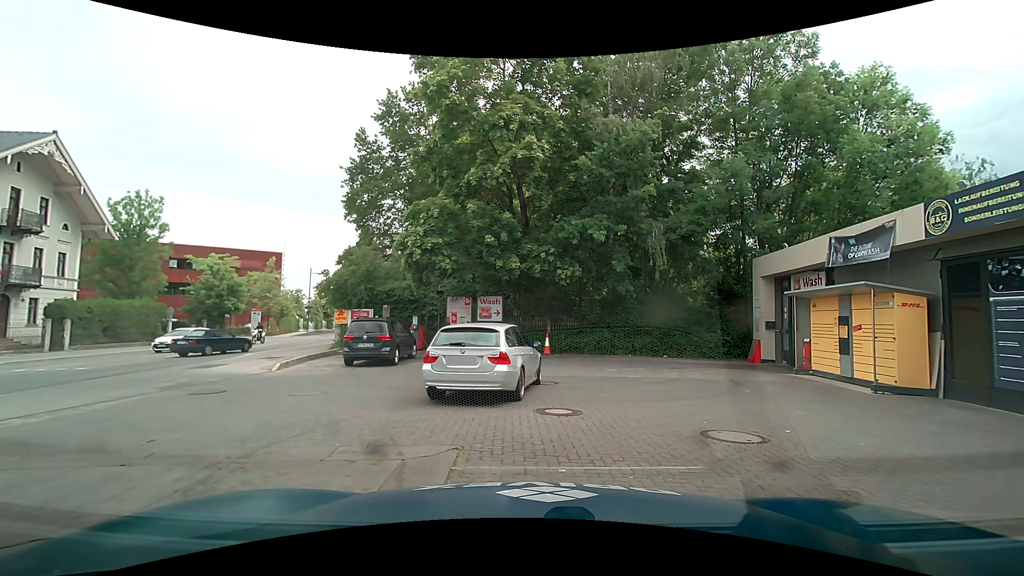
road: secondary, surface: asphalt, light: Day
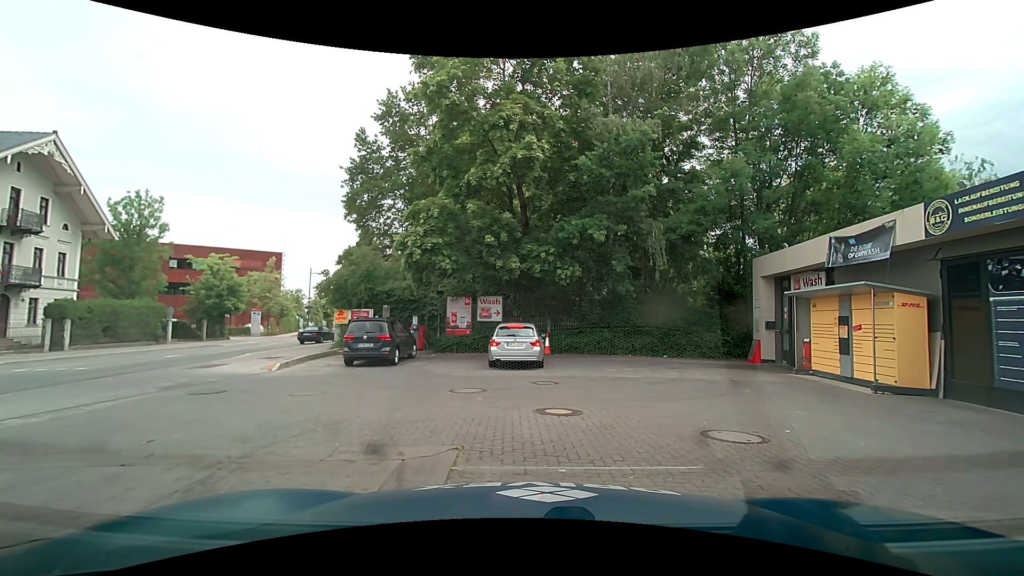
(0.0, 0.0) m; 0°
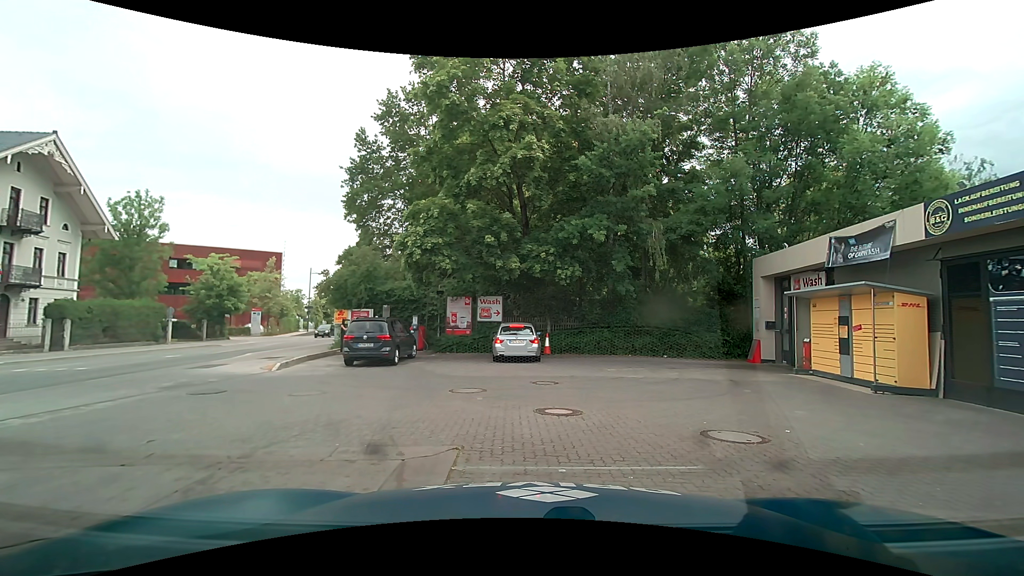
(0.0, 0.0) m; 0°
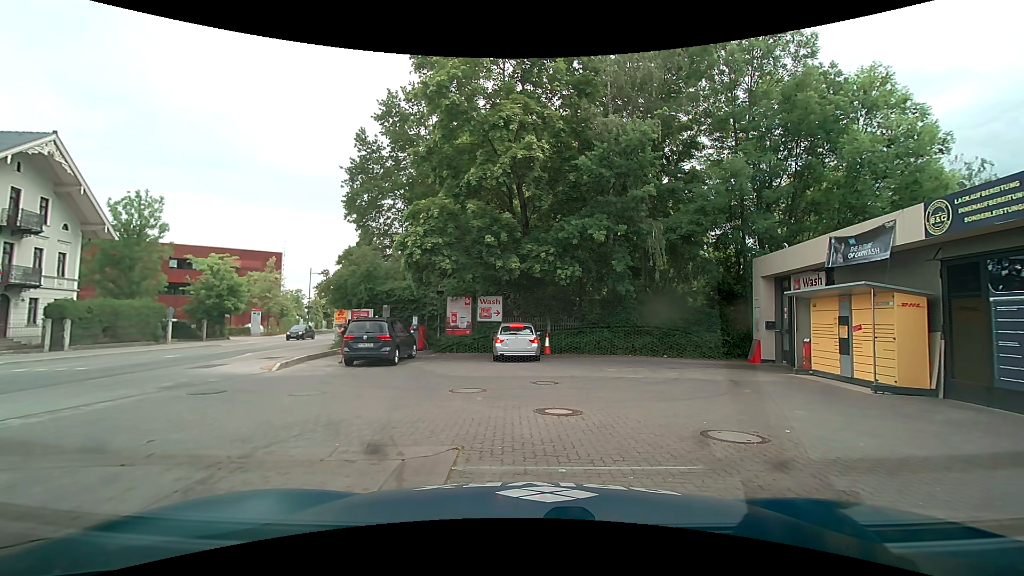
(0.0, 0.0) m; 0°
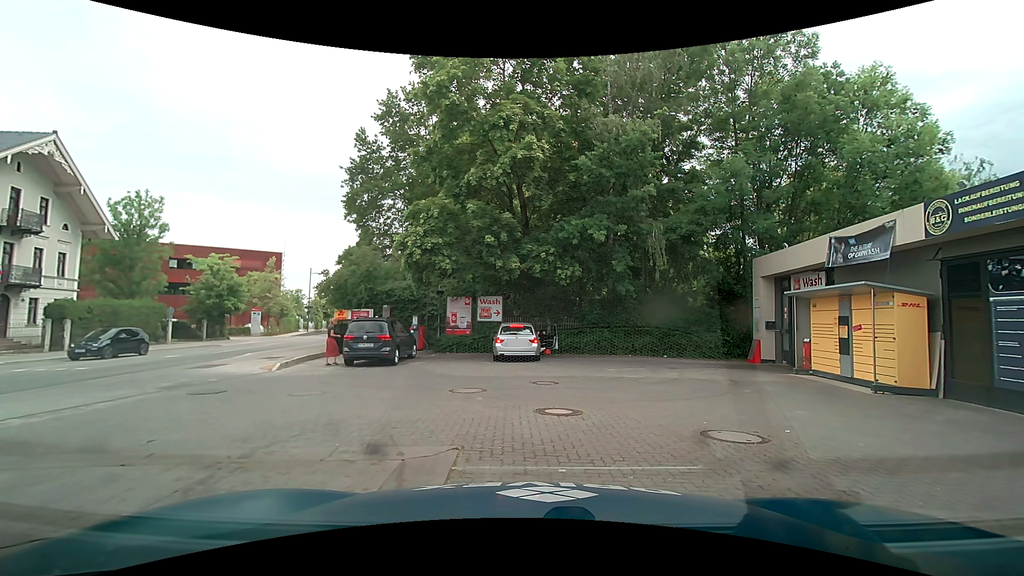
(0.0, 0.0) m; 0°
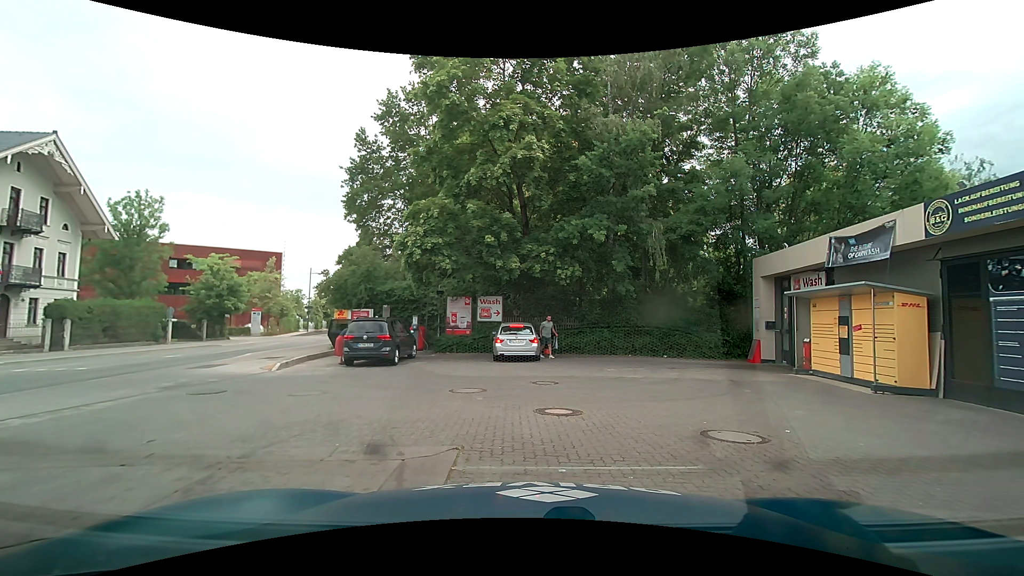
(0.0, 0.0) m; 0°
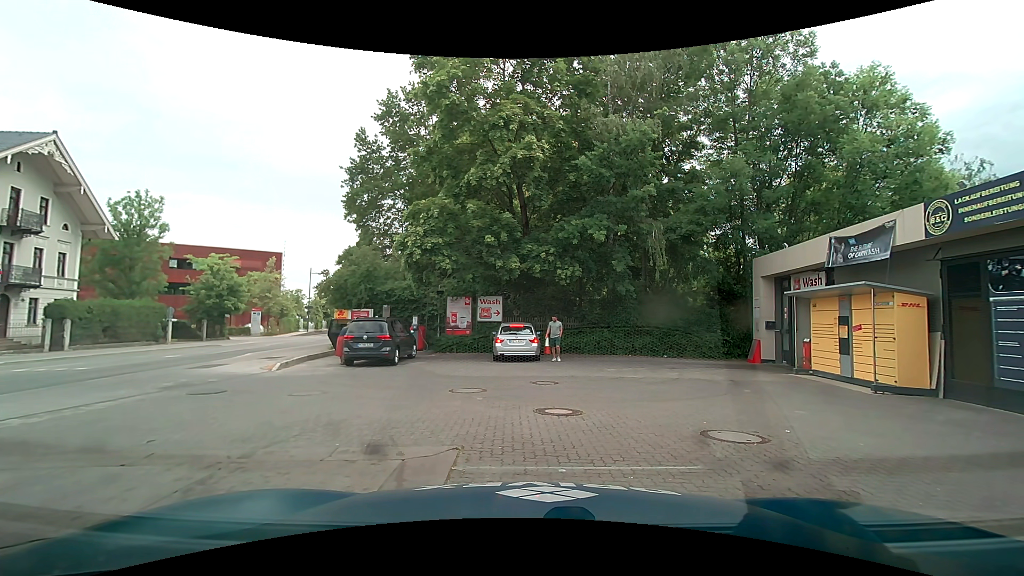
(0.0, 0.0) m; 0°
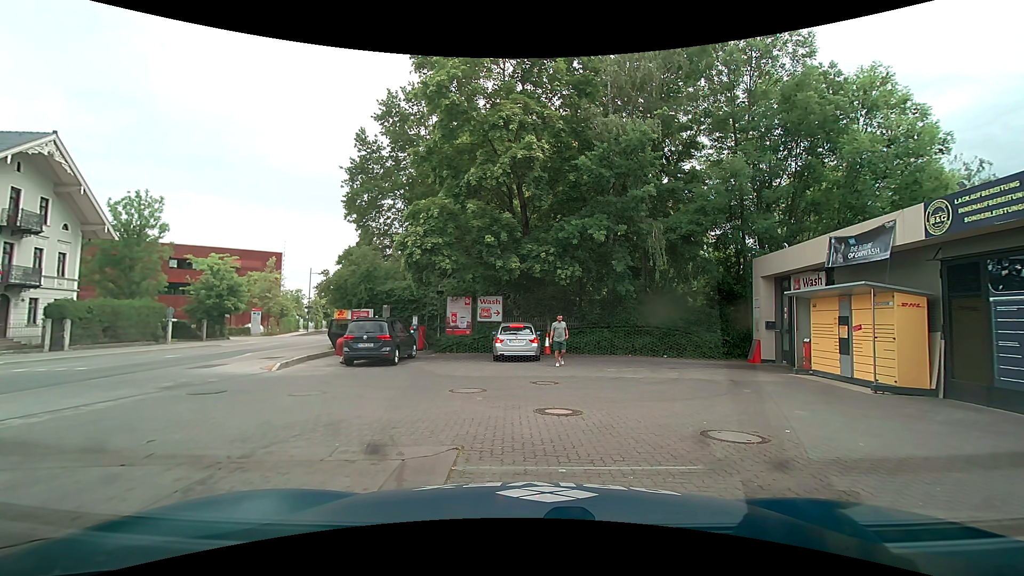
(0.0, 0.0) m; 0°
